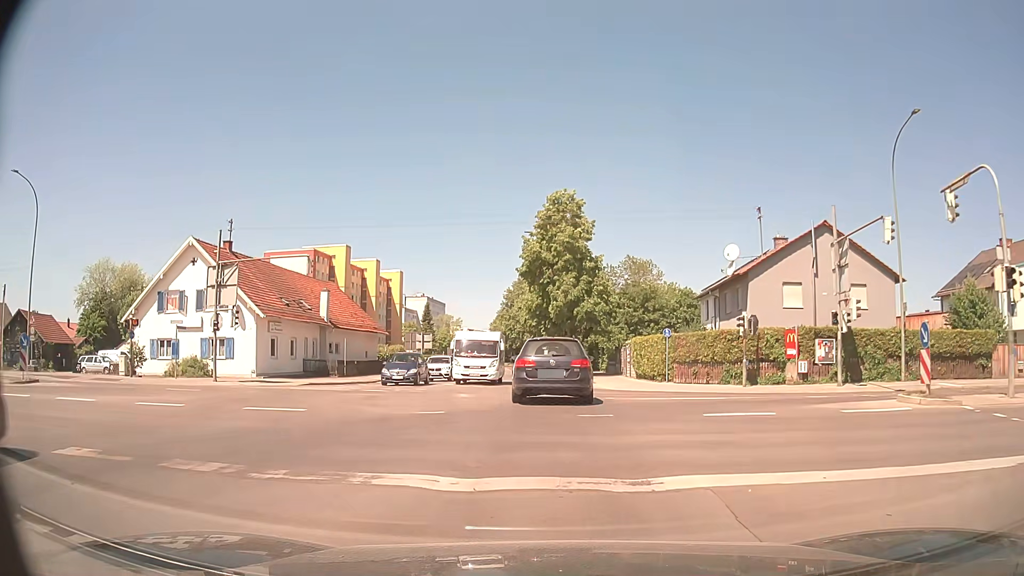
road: secondary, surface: asphalt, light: Day
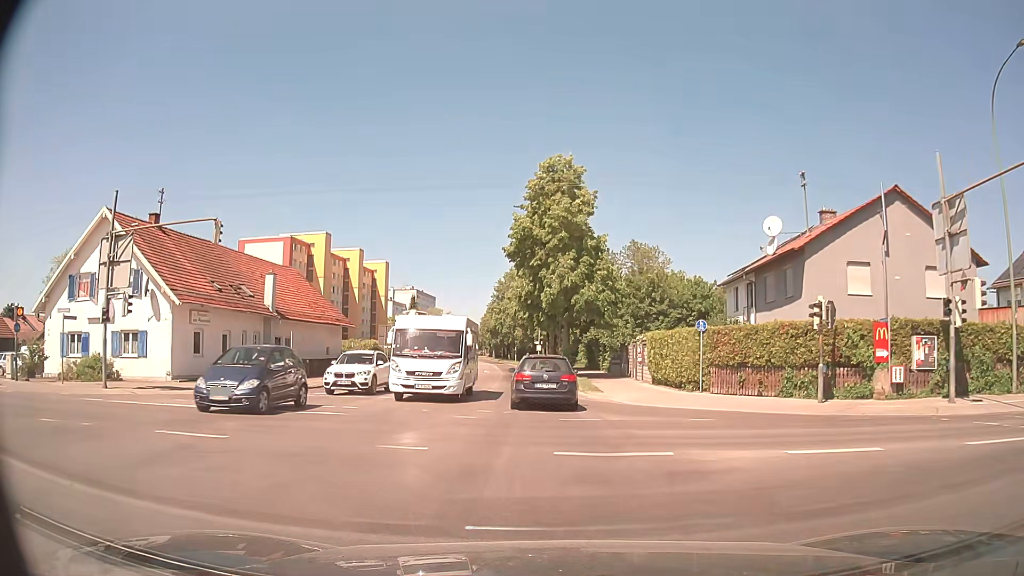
(+0.2, +9.4) m; +2°
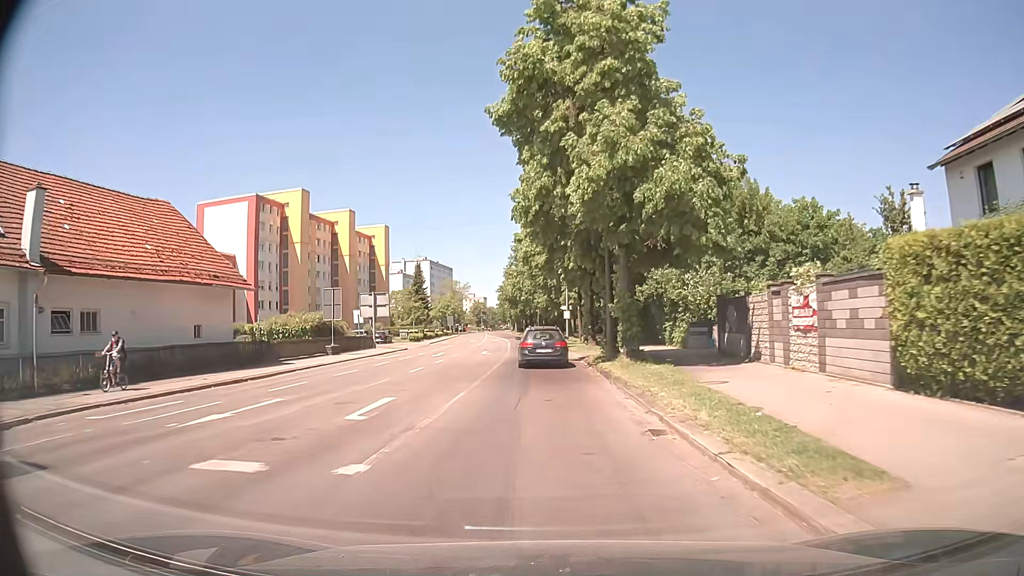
(-0.5, +23.7) m; -3°
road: tertiary
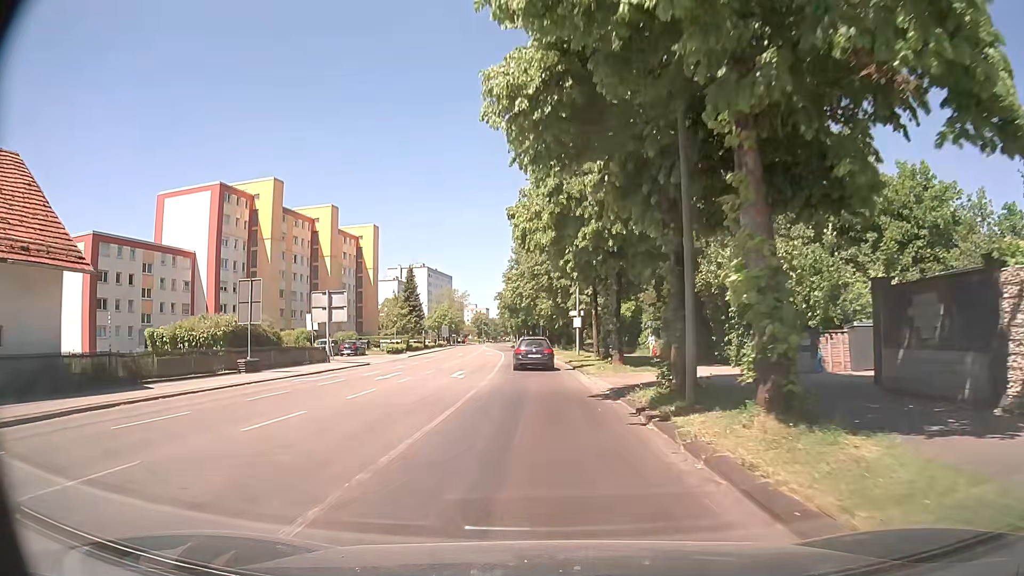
(0.0, +13.6) m; 0°
(0, +10) (0, +20) (-1, +30) (-1, +40) (-2, +50) (-2, +60) (-3, +70) (-4, +80) (-5, +90) (-6, +100) m
